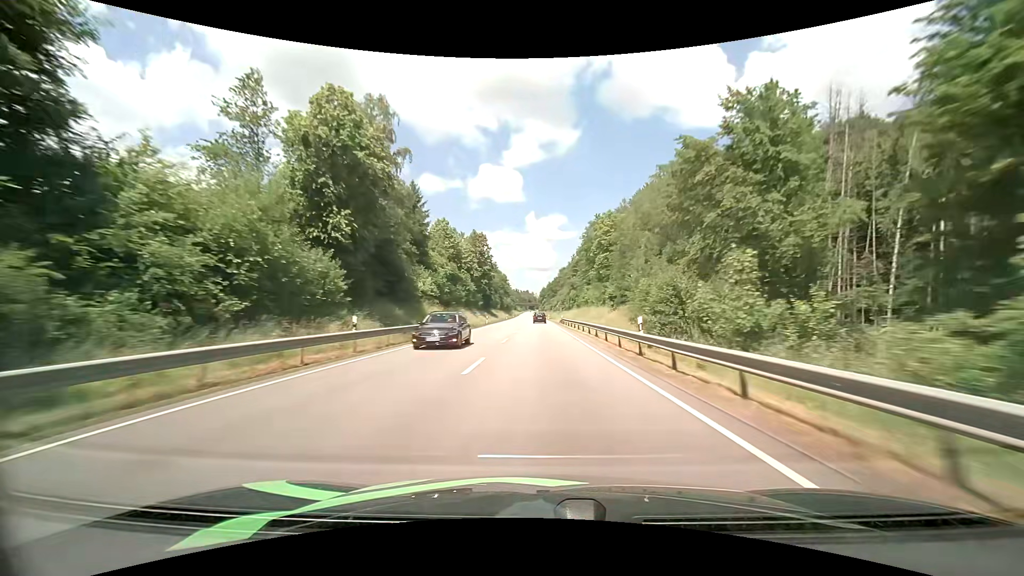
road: primary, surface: asphalt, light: Day
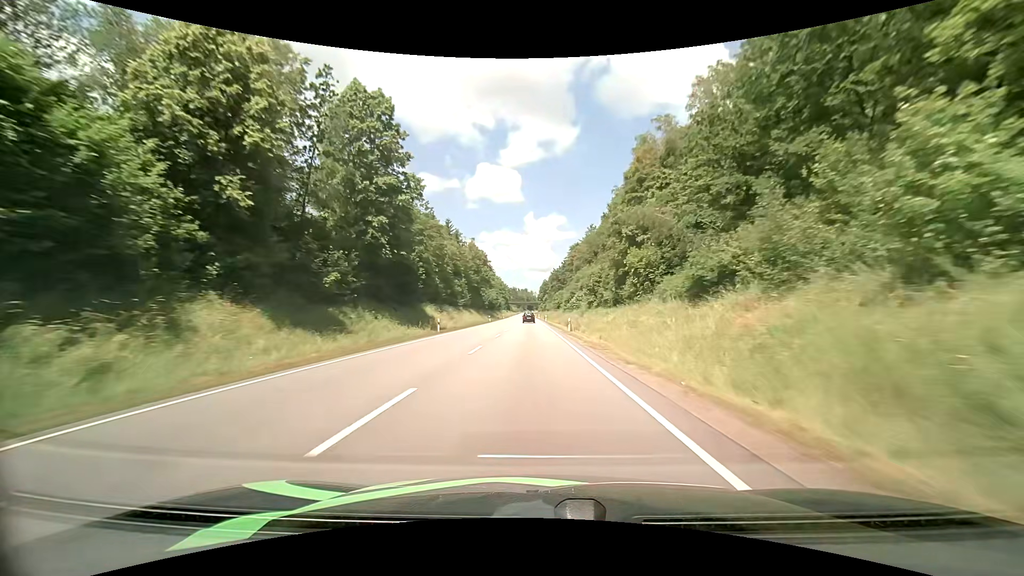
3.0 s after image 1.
(+0.1, +78.2) m; 0°
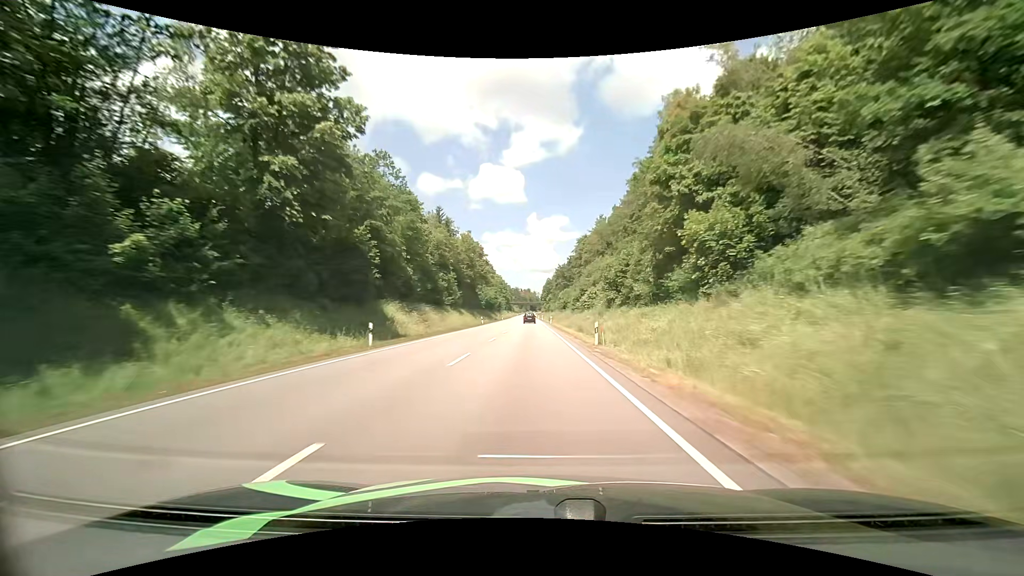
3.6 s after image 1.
(-0.1, +15.7) m; -1°
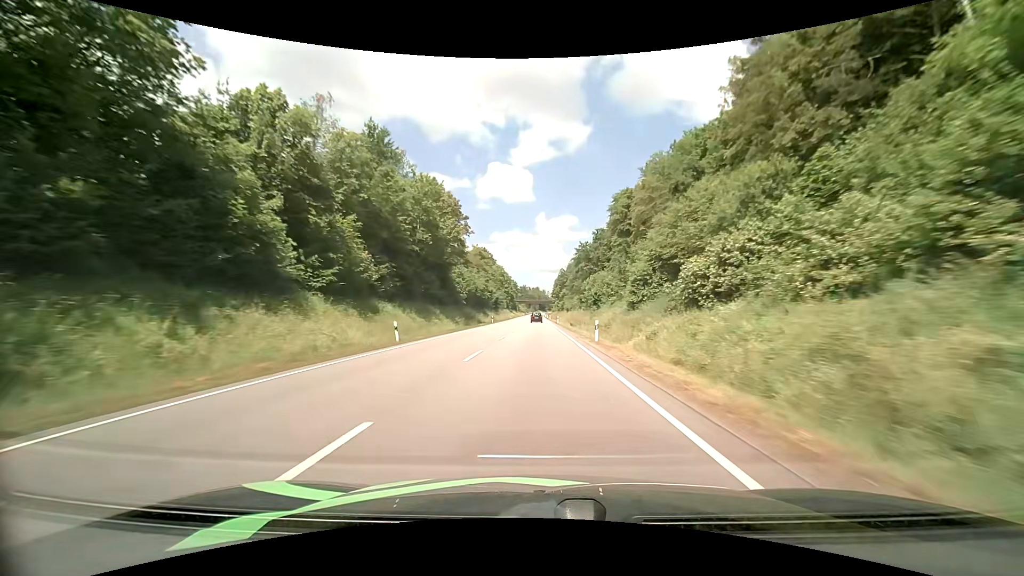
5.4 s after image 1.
(-0.4, +47.0) m; -1°
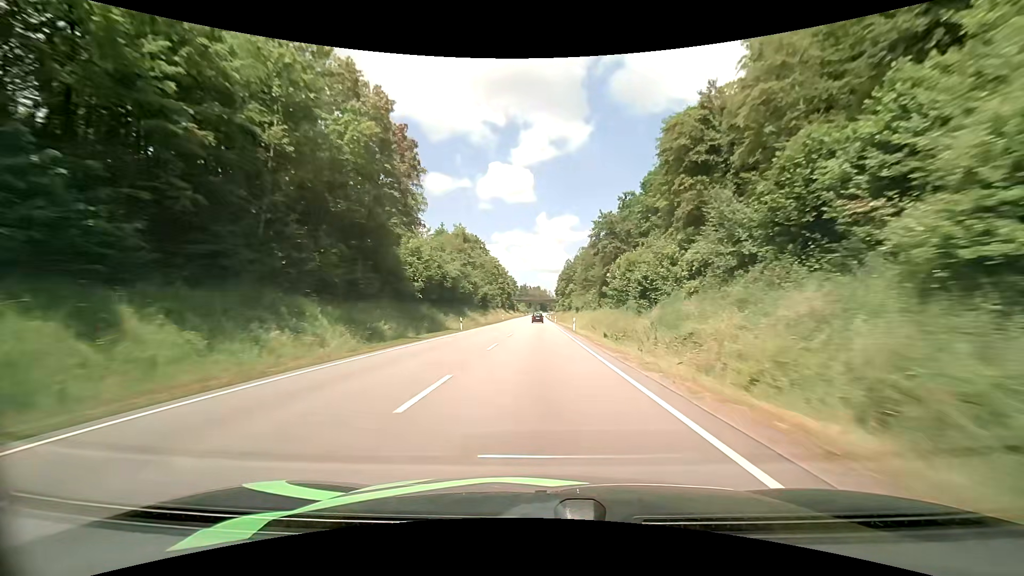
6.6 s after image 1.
(-0.1, +31.2) m; 0°
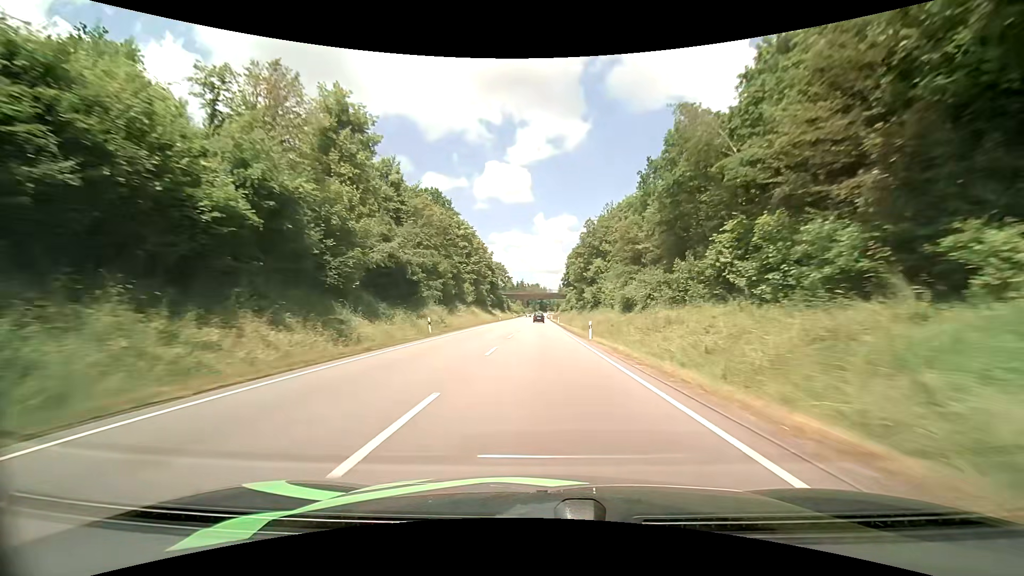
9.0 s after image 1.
(-0.1, +62.5) m; 0°
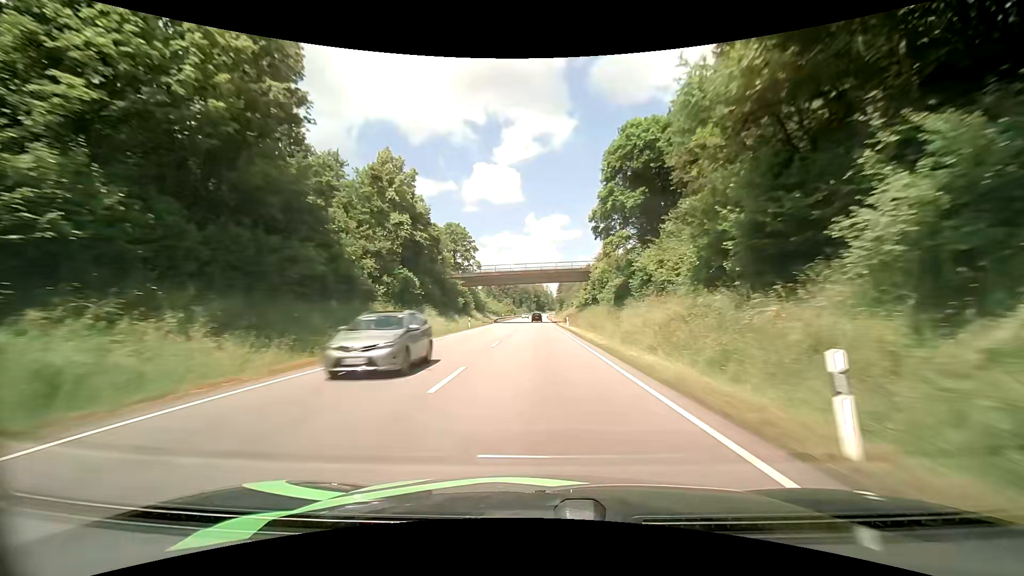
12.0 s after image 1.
(+0.7, +79.6) m; +1°
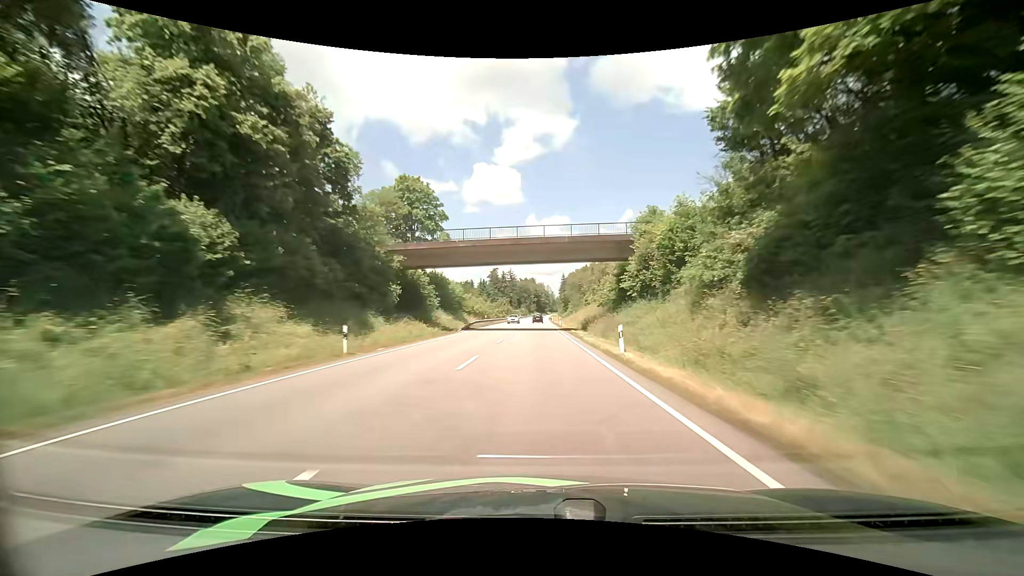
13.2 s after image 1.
(-0.1, +32.2) m; 0°
(0, +10) (0, +20) (0, +30) (0, +40) (0, +50) (0, +60) (0, +70) (0, +80) (0, +90) (0, +100) m
